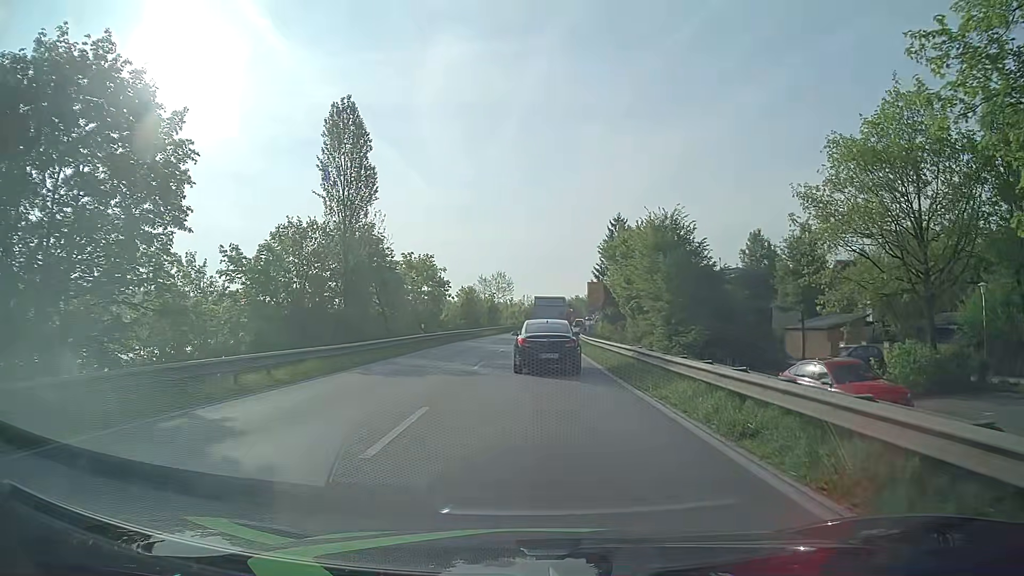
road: primary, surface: asphalt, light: Day
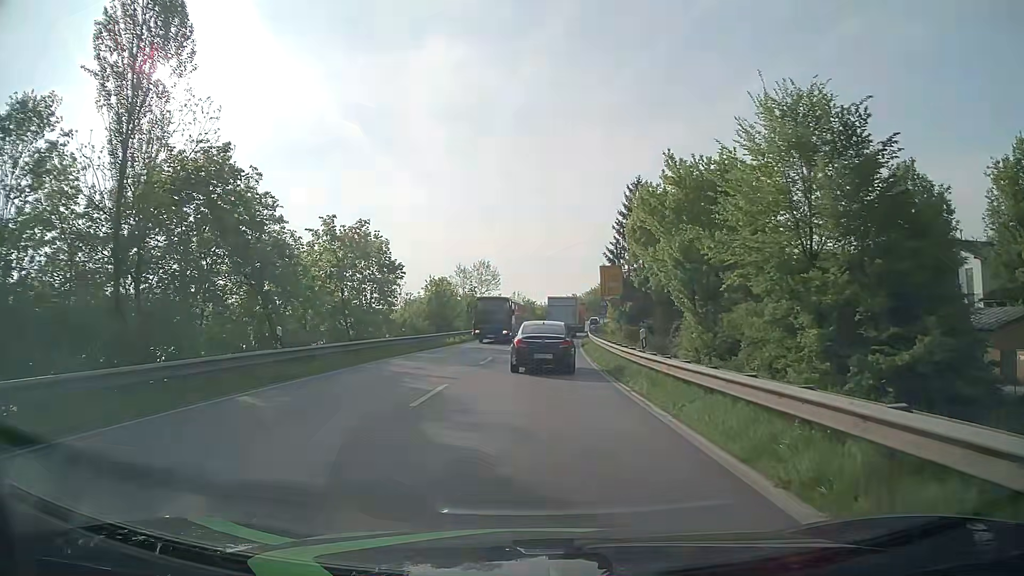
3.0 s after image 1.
(+0.1, +21.2) m; +1°
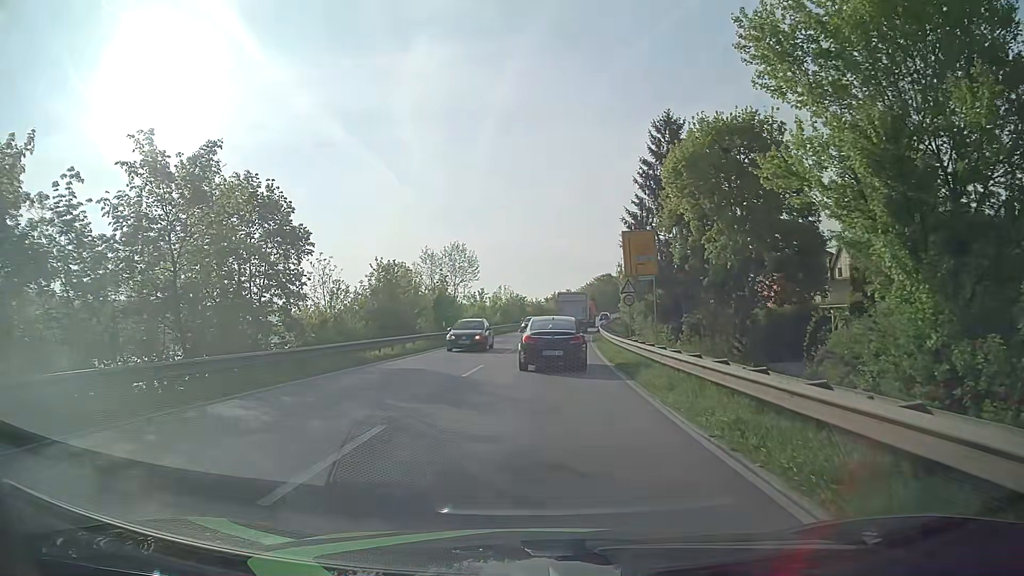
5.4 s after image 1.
(0.0, +18.5) m; 0°
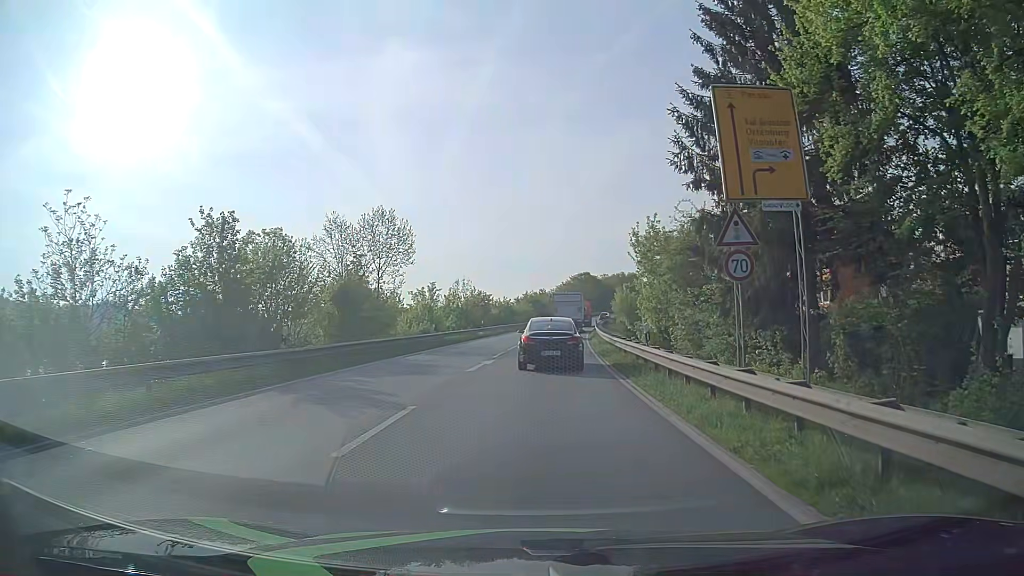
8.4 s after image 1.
(+0.6, +21.8) m; +3°
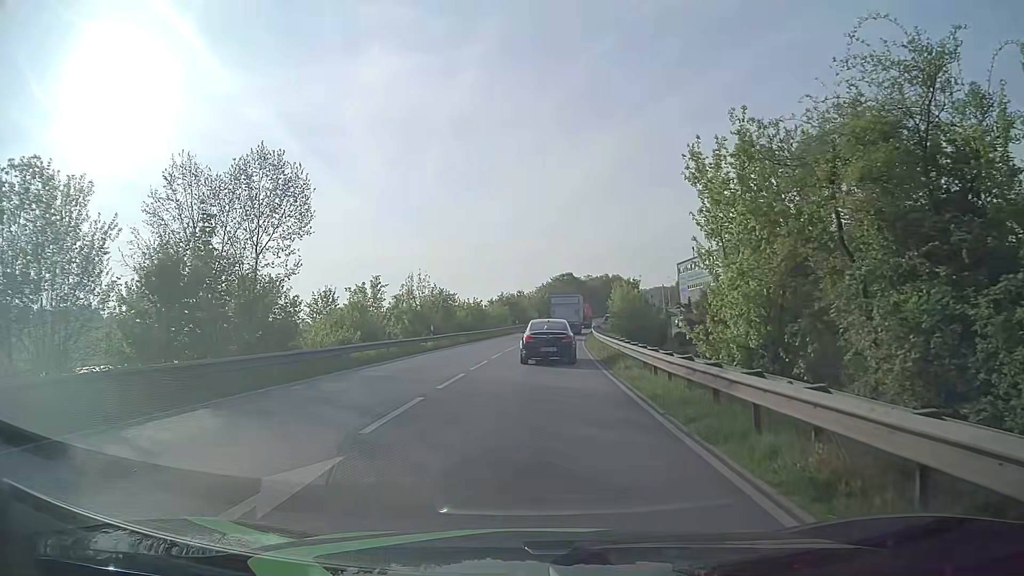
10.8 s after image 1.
(+0.3, +17.1) m; +2°
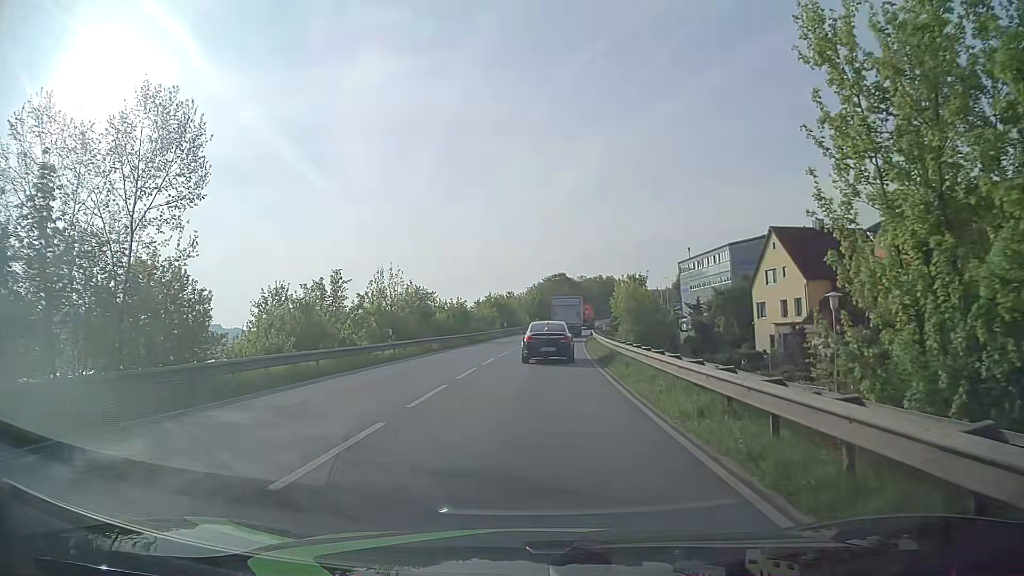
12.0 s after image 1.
(+0.1, +8.9) m; 0°
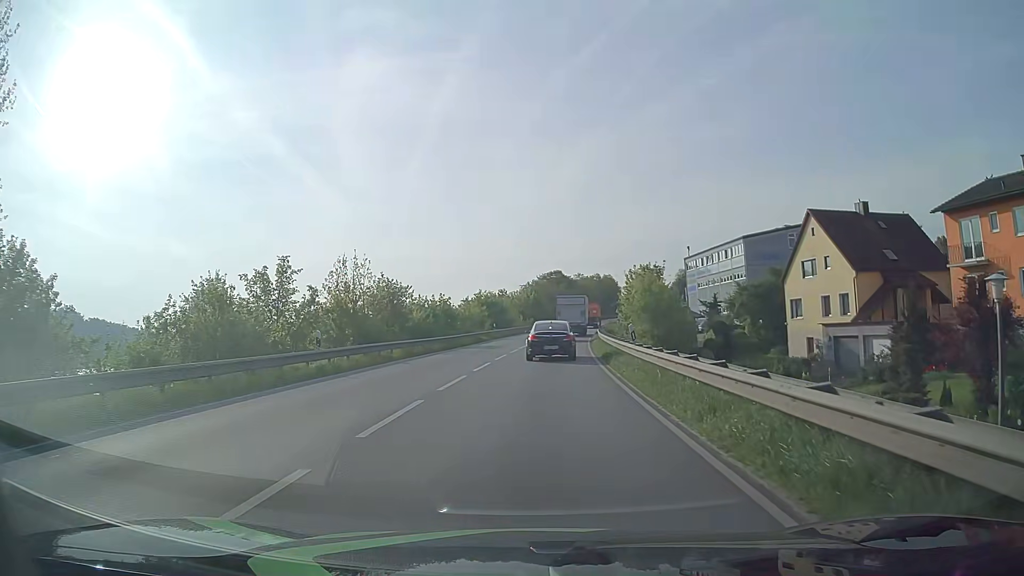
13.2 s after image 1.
(+0.1, +9.4) m; 0°
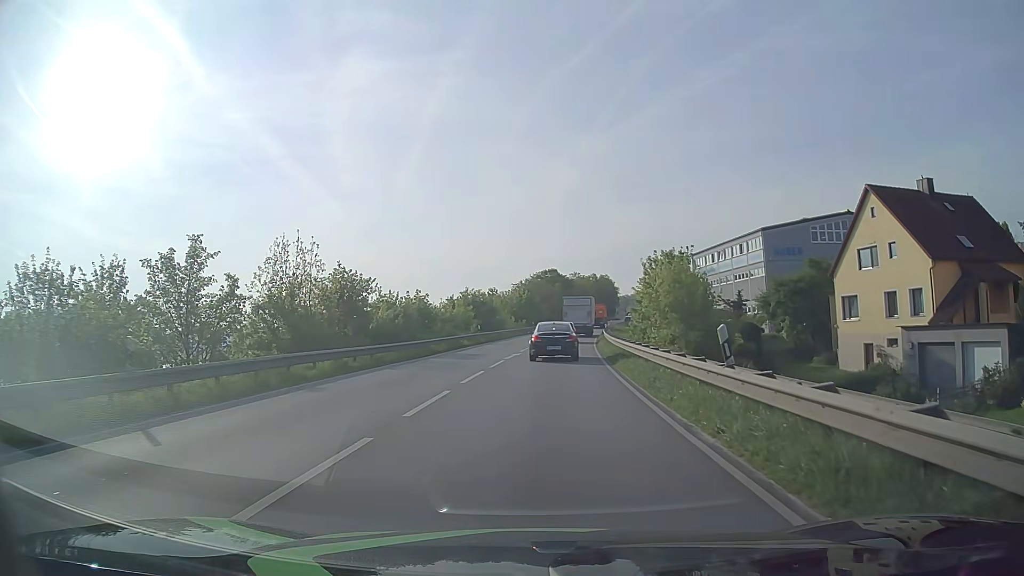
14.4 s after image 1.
(+0.1, +10.0) m; +1°
(0, +10) (0, +20) (+1, +30) (+1, +40) (+2, +50) (+3, +60) (+4, +70) (+6, +80) (+7, +90) (+9, +99) m
